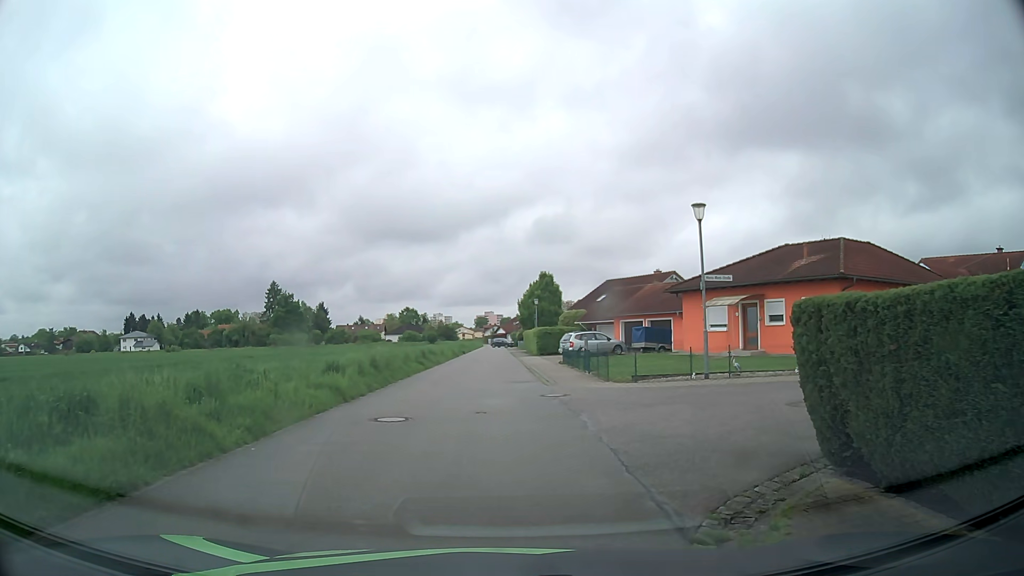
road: residential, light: Day
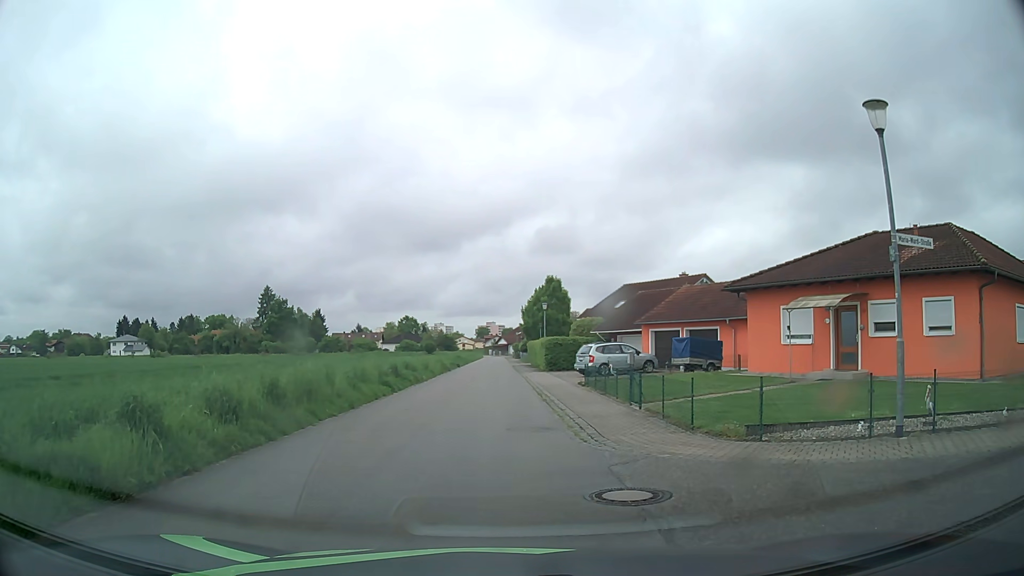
(0.0, +9.2) m; 0°
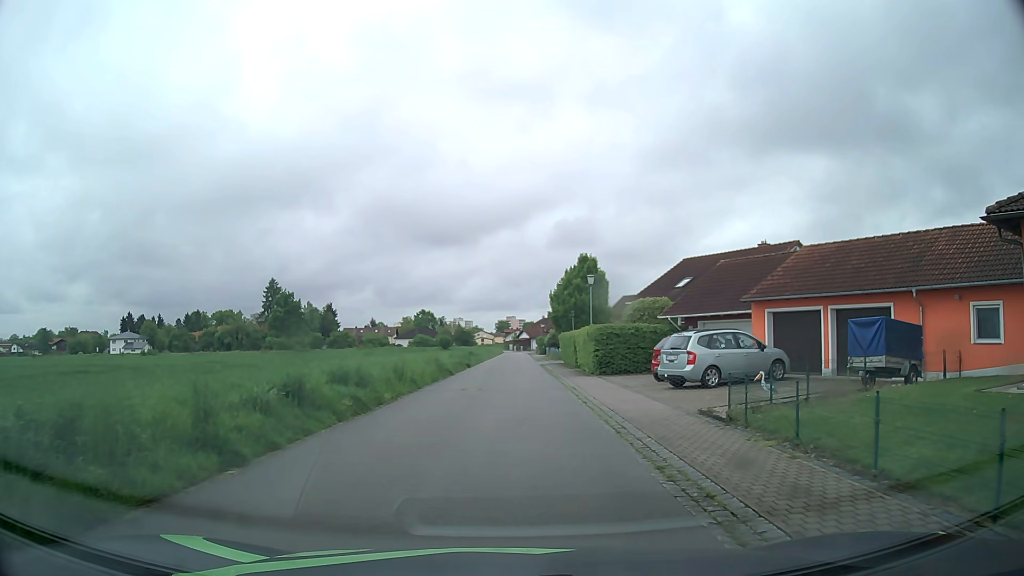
(-0.2, +14.8) m; -2°
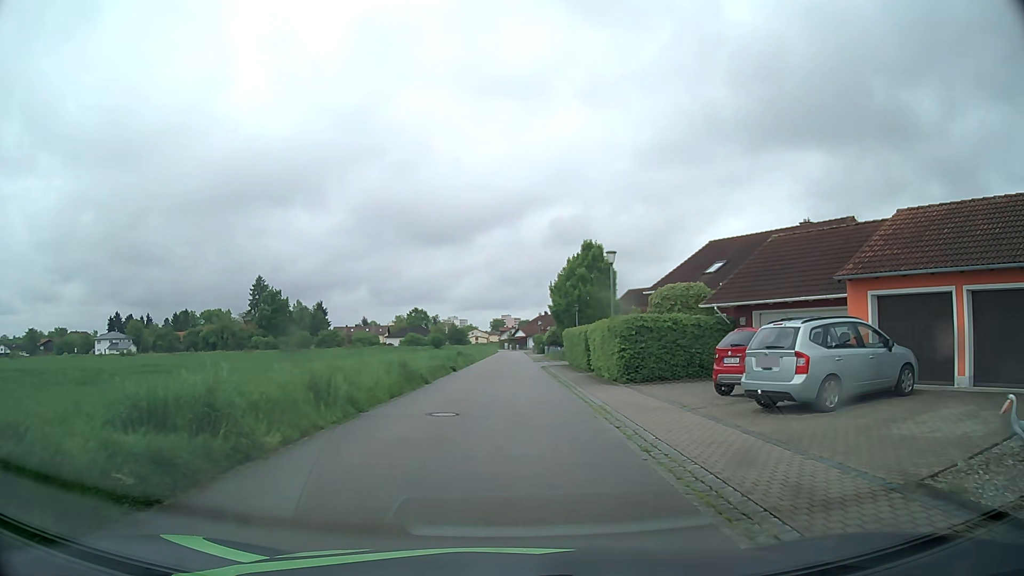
(+0.1, +7.8) m; +1°
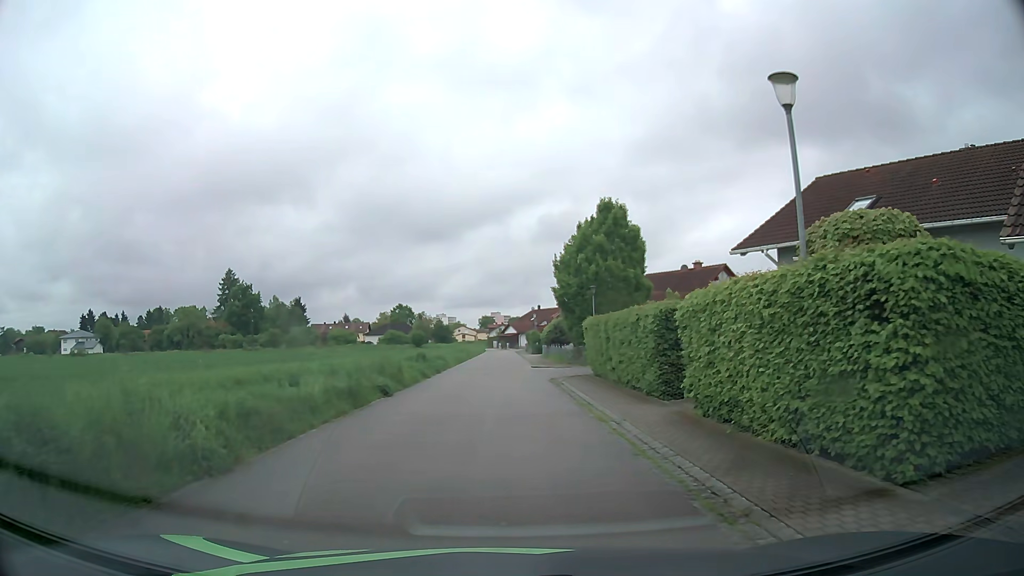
(+0.1, +16.5) m; +1°
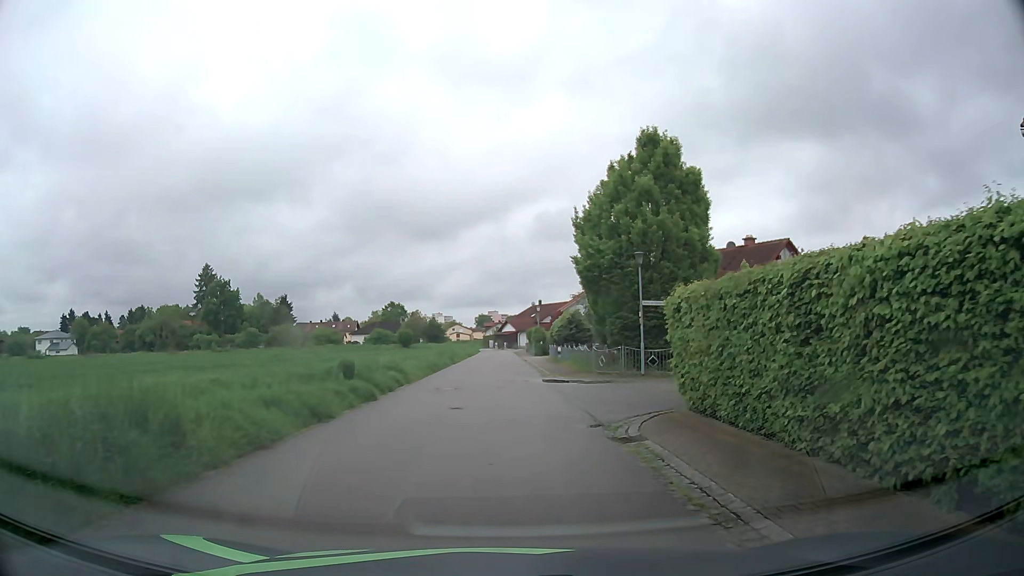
(+0.1, +14.1) m; 0°
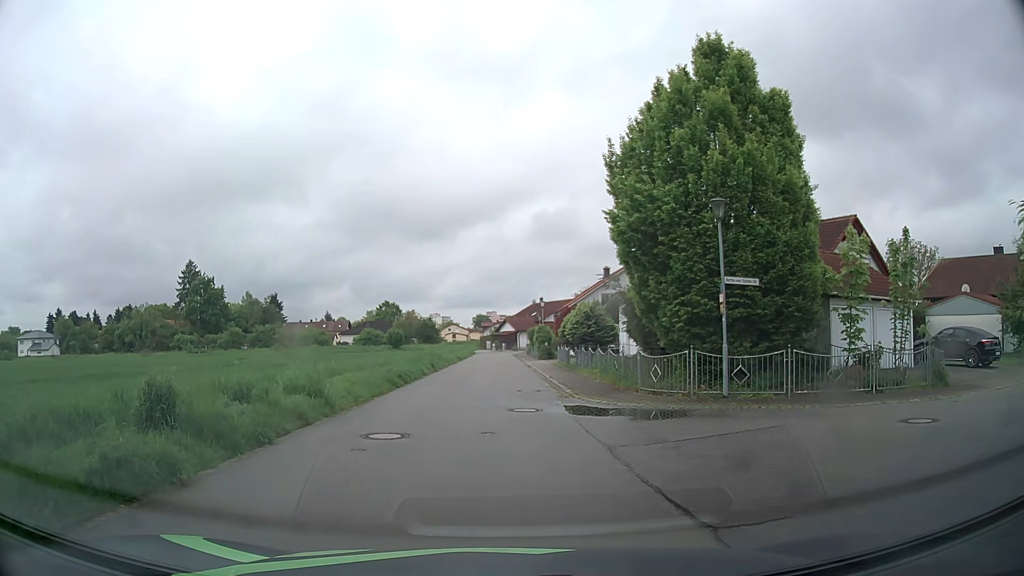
(0.0, +9.4) m; 0°
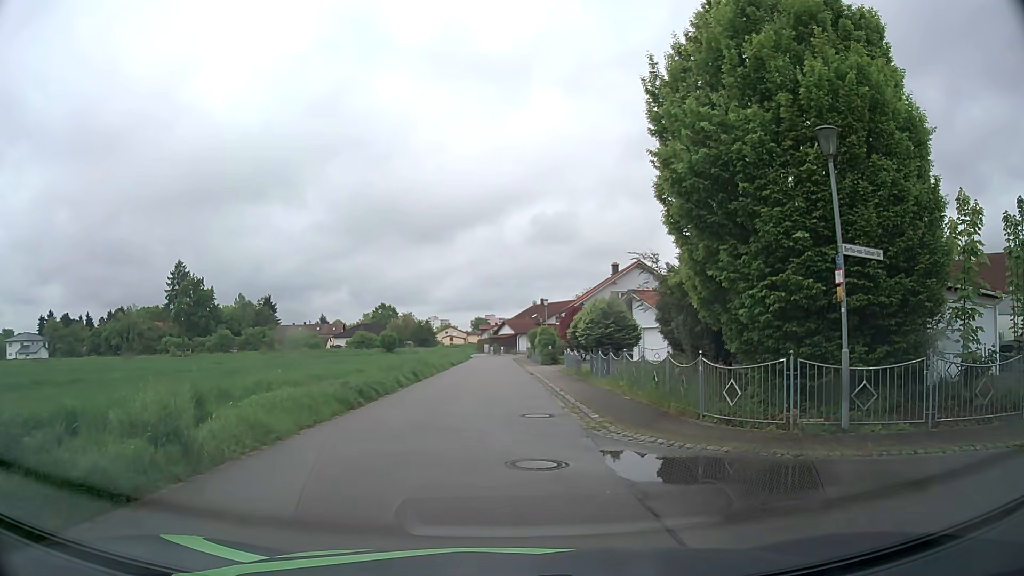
(0.0, +5.9) m; 0°
(0, +10) (0, +20) (0, +30) (0, +40) (-1, +50) (-1, +60) (-1, +70) (-1, +80) (+5, +88) (+14, +92) m
